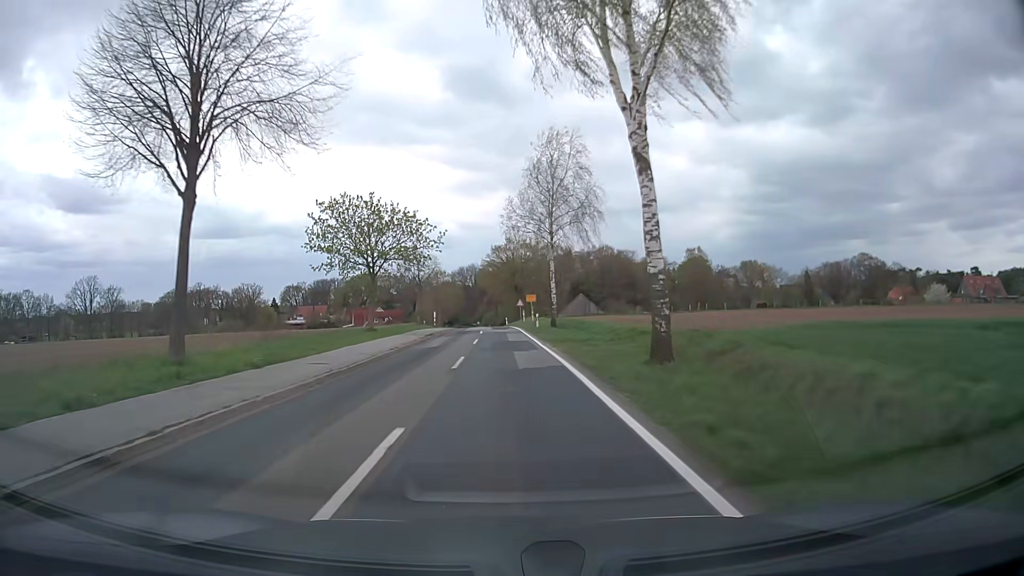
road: secondary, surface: asphalt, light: Day
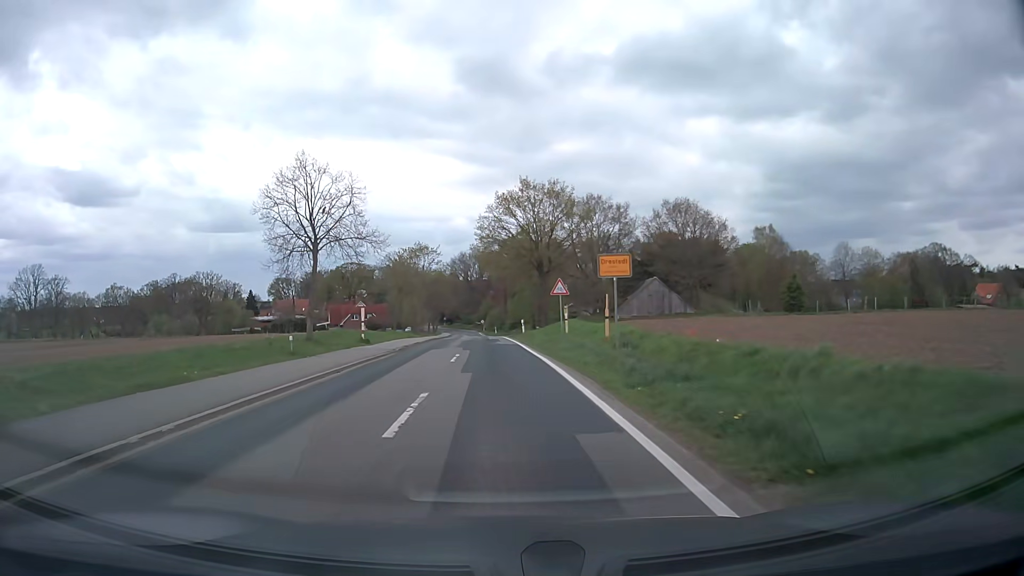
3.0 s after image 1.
(-0.3, +44.4) m; -1°
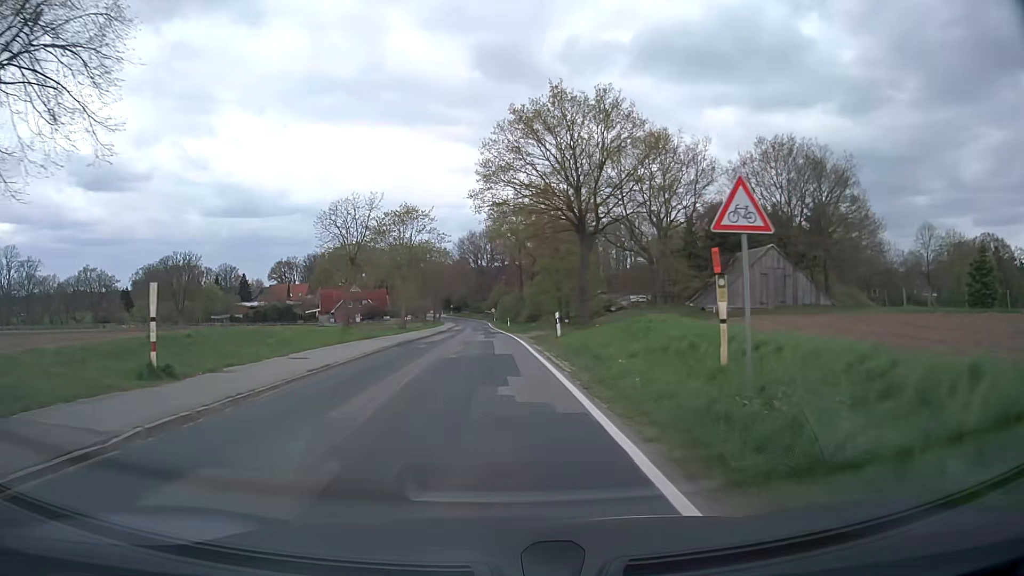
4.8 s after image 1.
(-0.2, +22.8) m; -1°
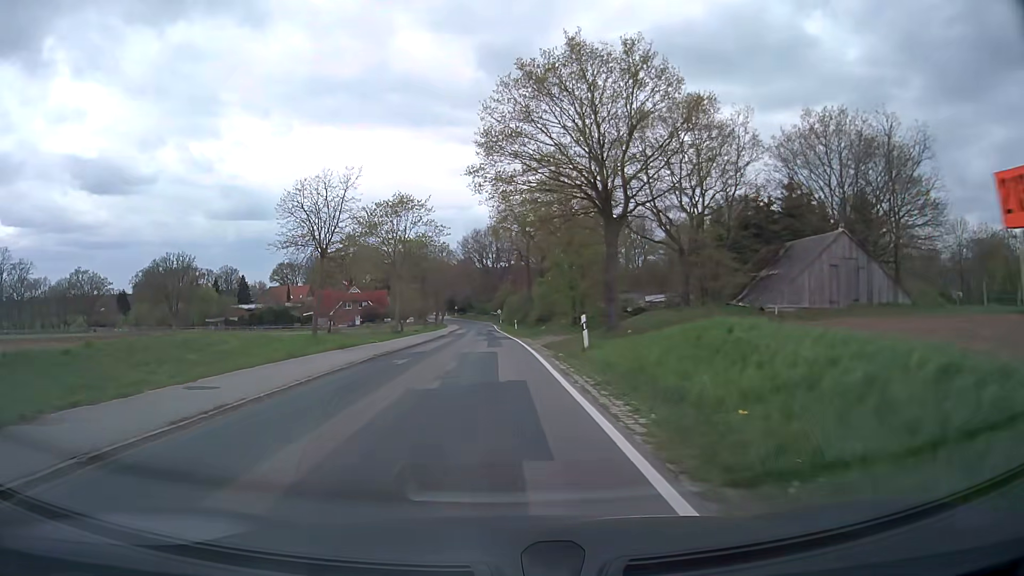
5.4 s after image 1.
(0.0, +7.2) m; 0°
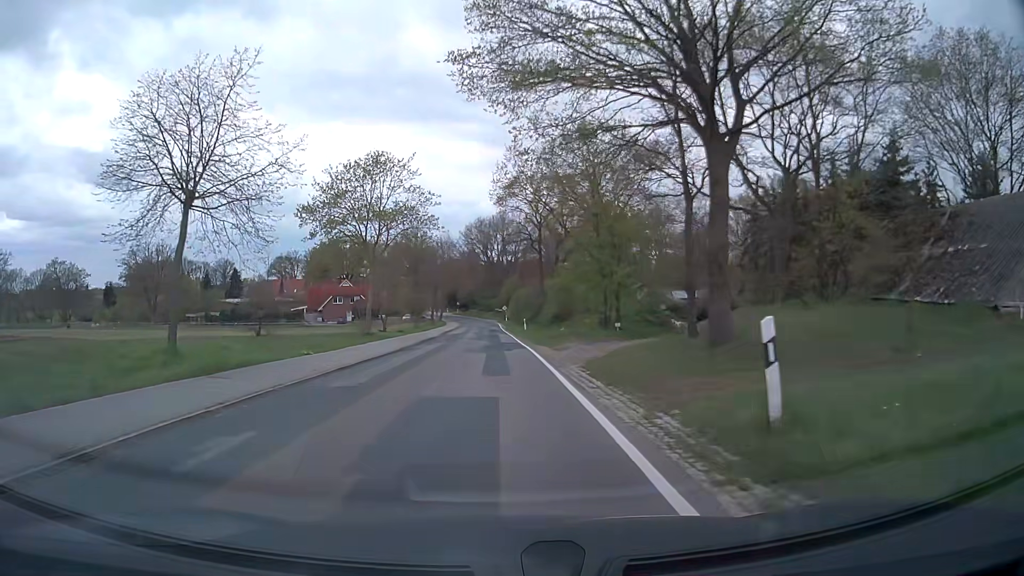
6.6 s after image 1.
(-0.1, +14.1) m; 0°
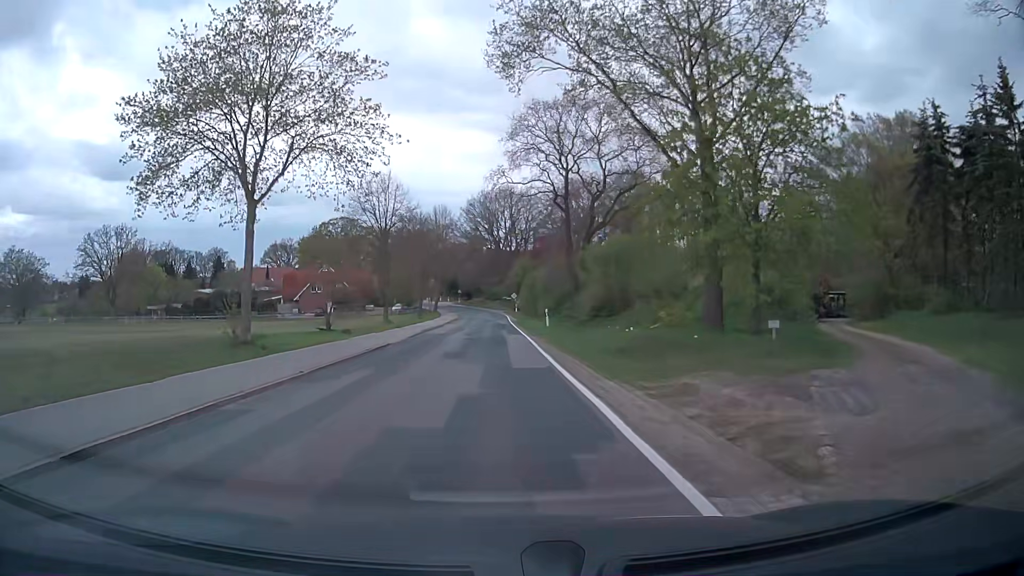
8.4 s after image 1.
(-0.3, +21.9) m; -1°
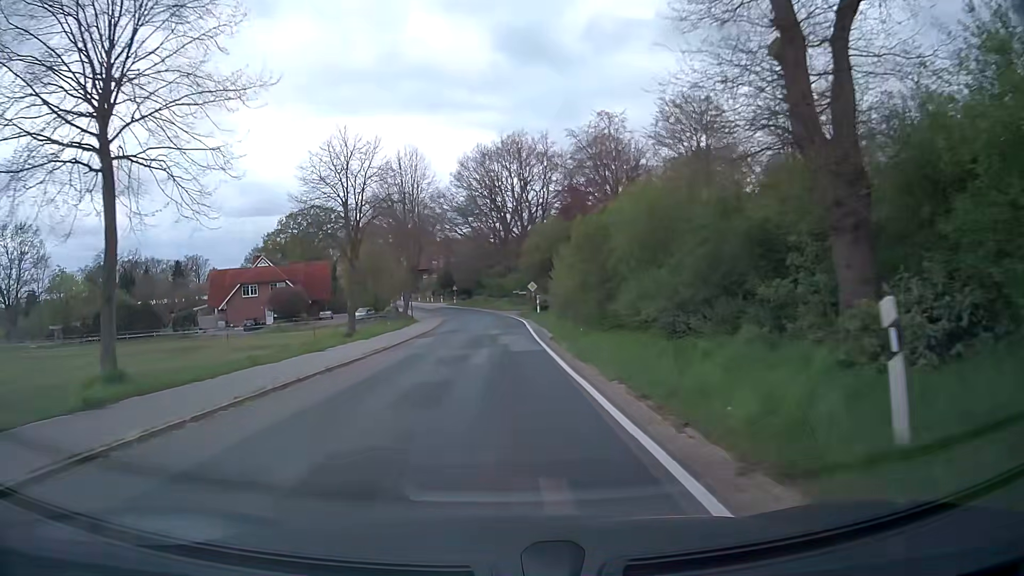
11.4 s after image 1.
(-0.5, +36.3) m; -1°
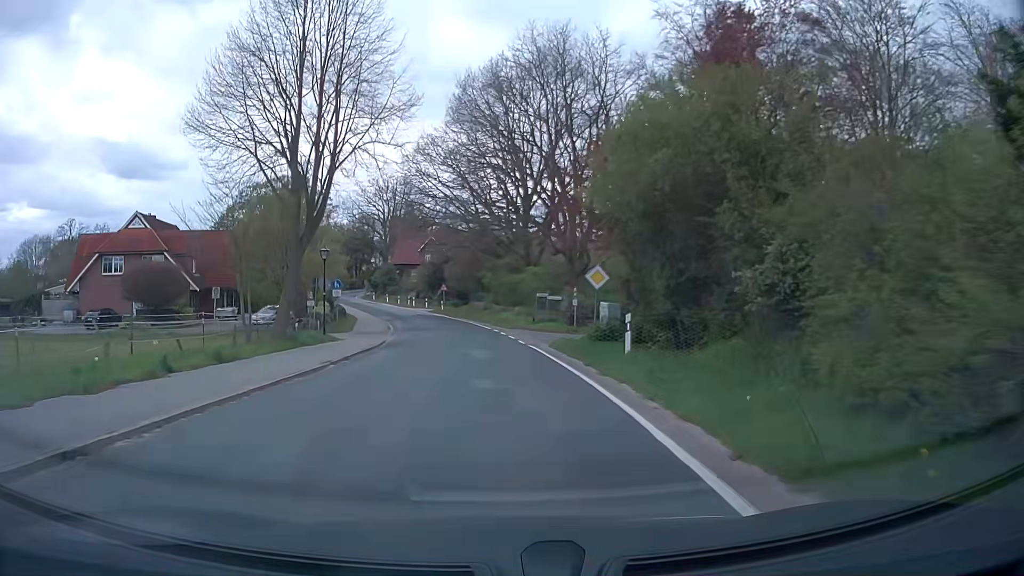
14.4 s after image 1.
(-0.6, +34.5) m; -2°
(0, +10) (0, +20) (-1, +30) (-2, +40) (-3, +50) (-5, +60) (-8, +69) (-10, +79) (-14, +88) (-17, +98) m
